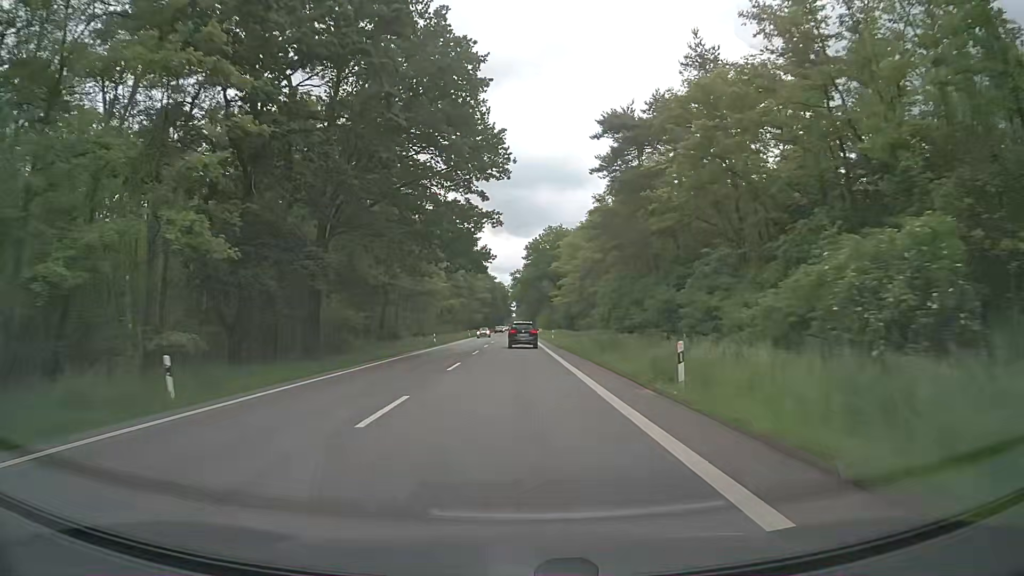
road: secondary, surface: asphalt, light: Day
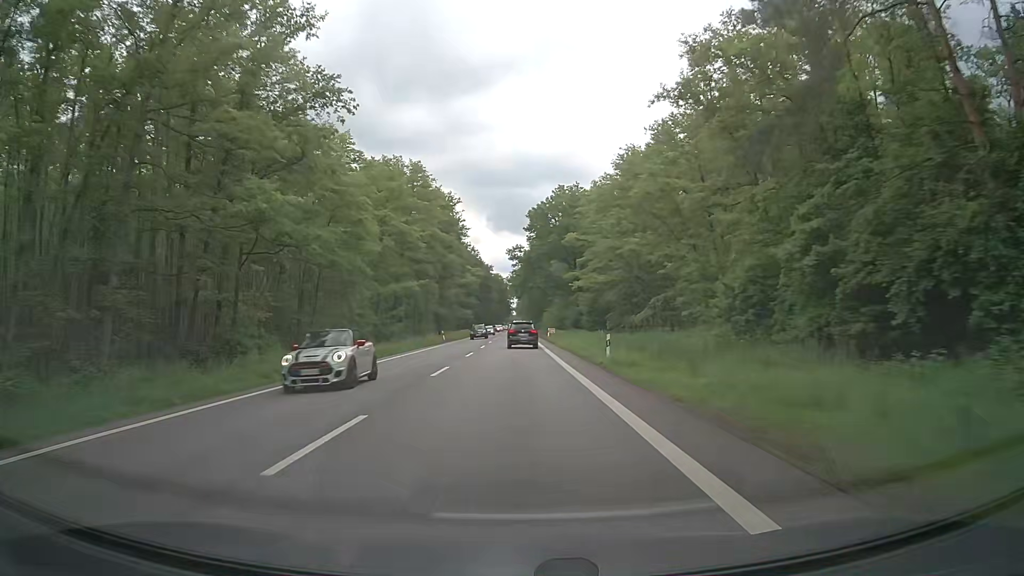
(+0.1, +39.6) m; 0°
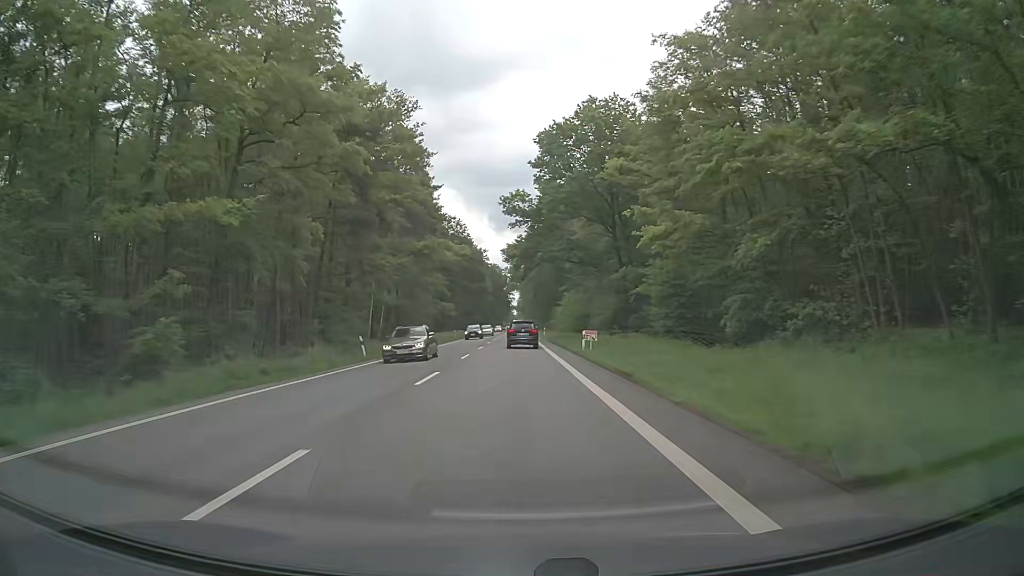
(-0.2, +39.4) m; 0°
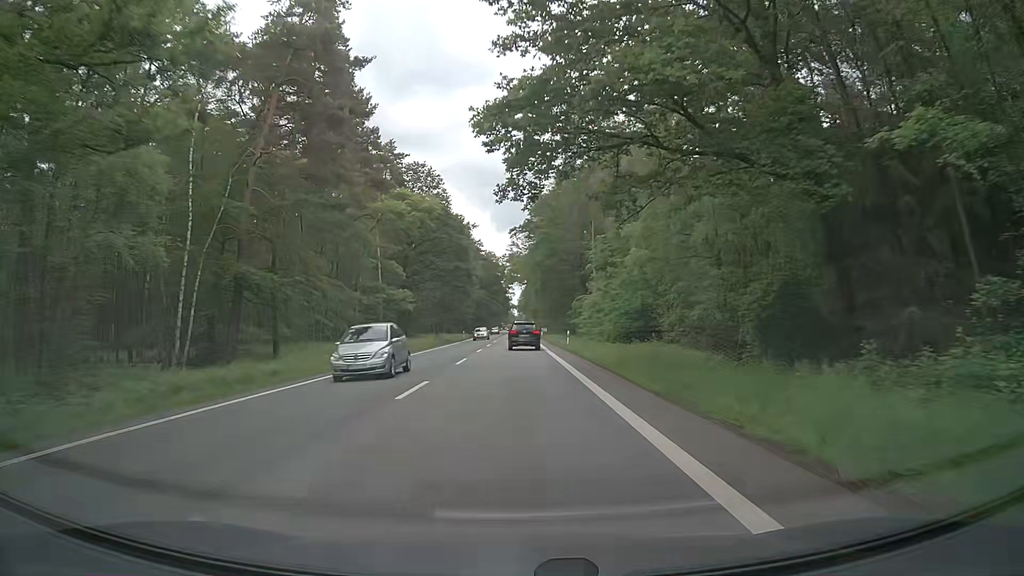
(+0.1, +39.0) m; 0°
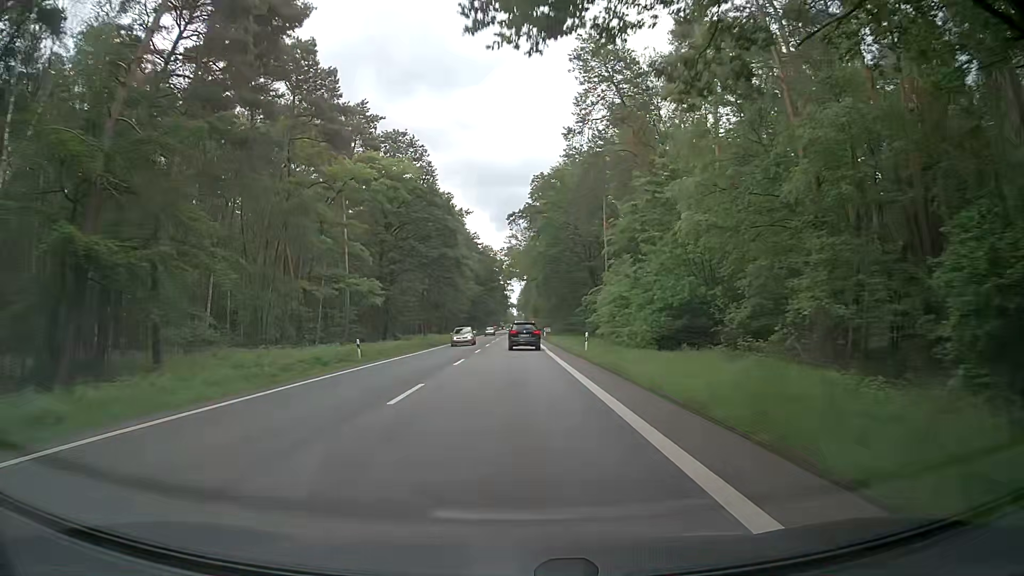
(+0.1, +12.9) m; 0°
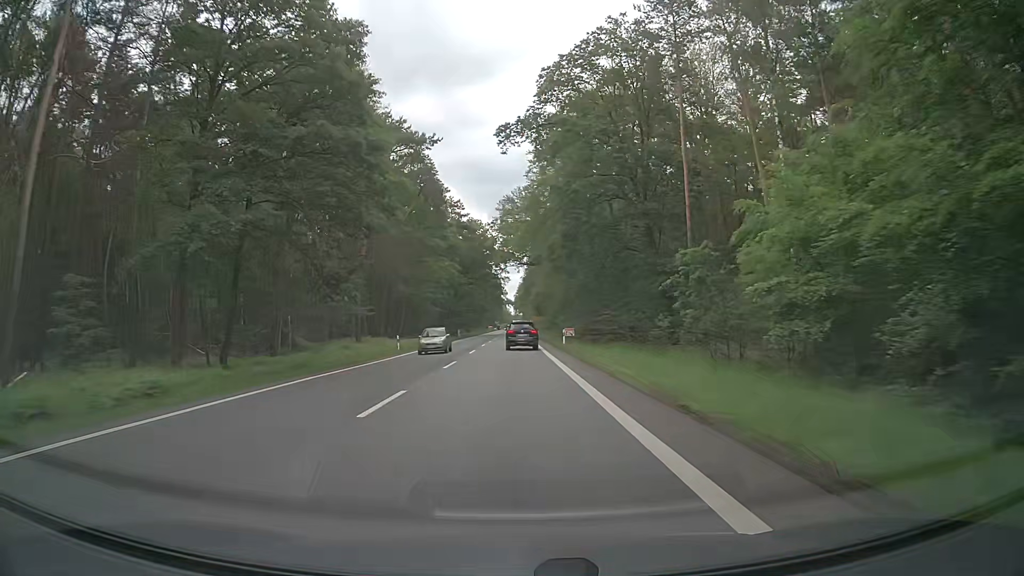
(+0.2, +38.1) m; 0°
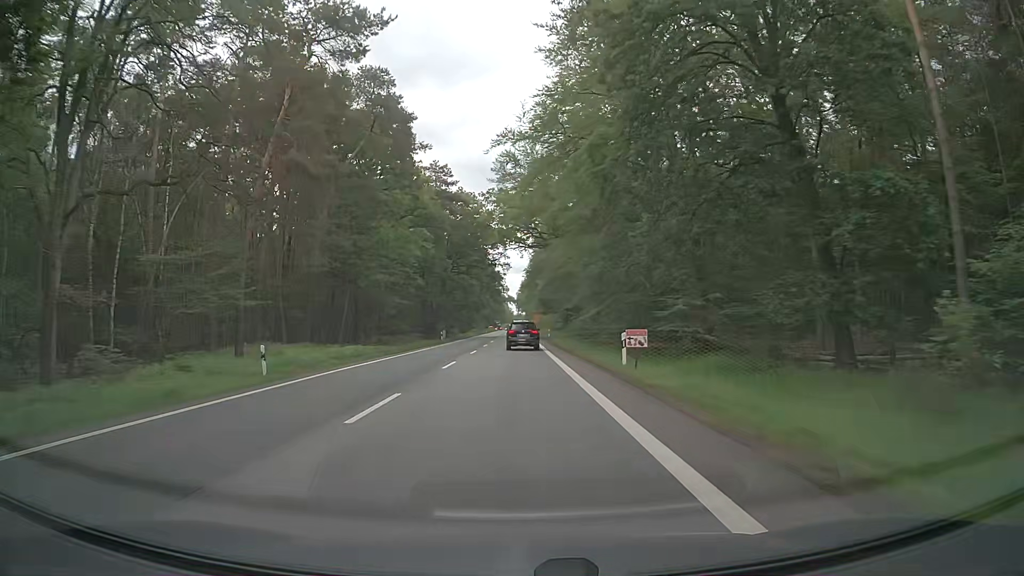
(+0.1, +25.0) m; +1°
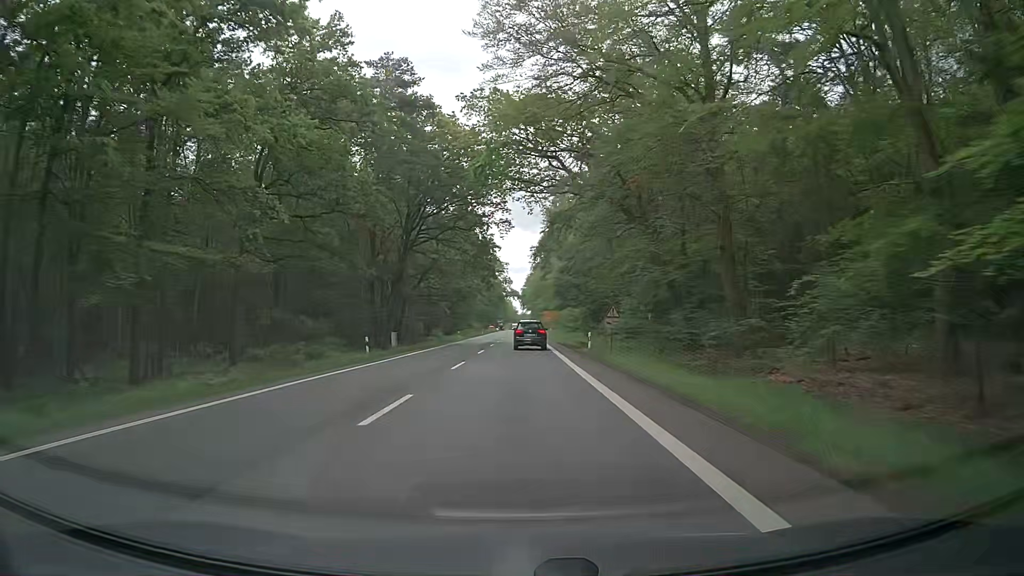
(-0.5, +36.7) m; -1°
(0, +10) (0, +20) (0, +30) (0, +40) (0, +50) (0, +60) (0, +70) (+1, +80) (+1, +90) (+1, +100) m
